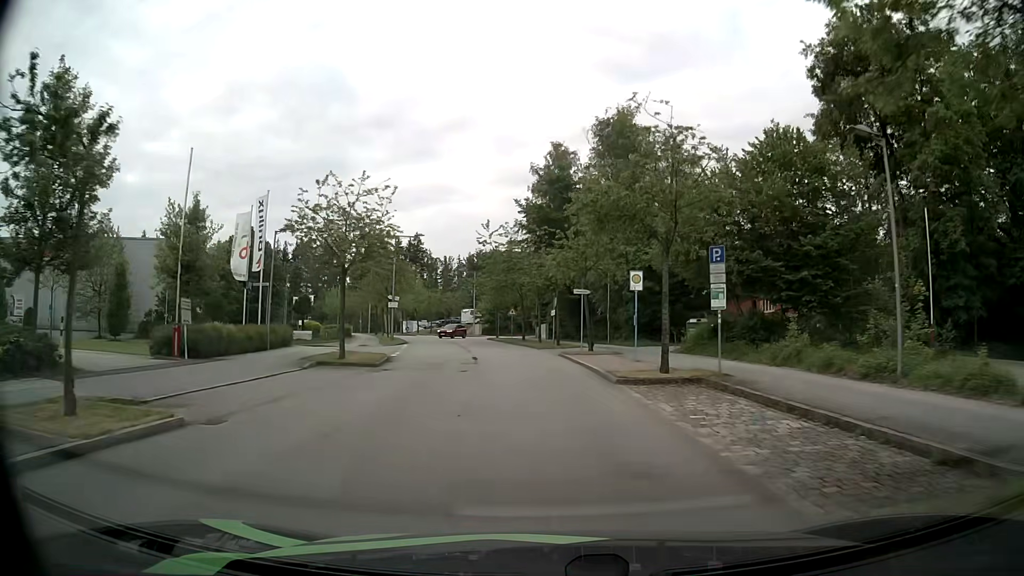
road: secondary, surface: asphalt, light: Day
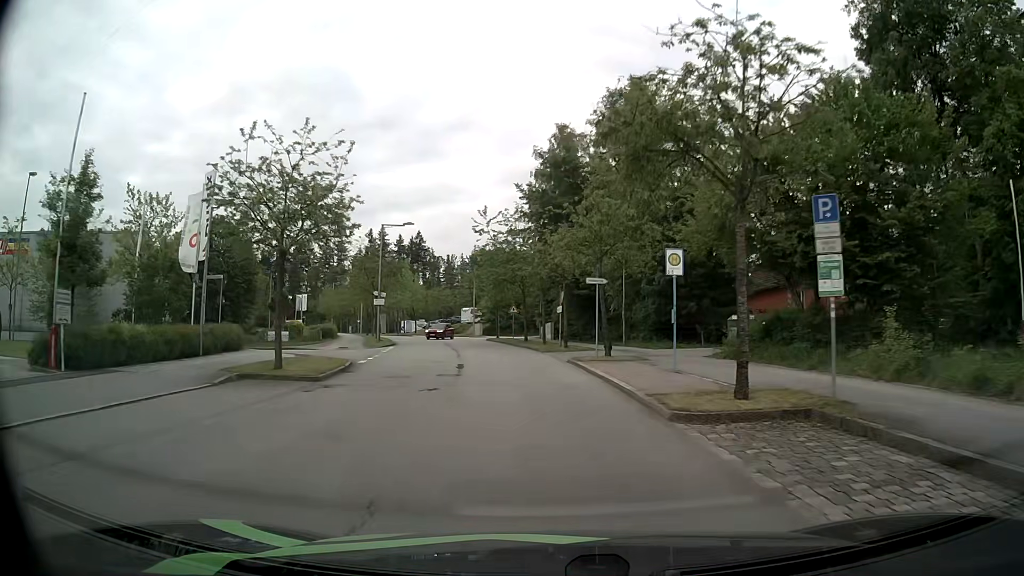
(0.0, +6.5) m; -1°
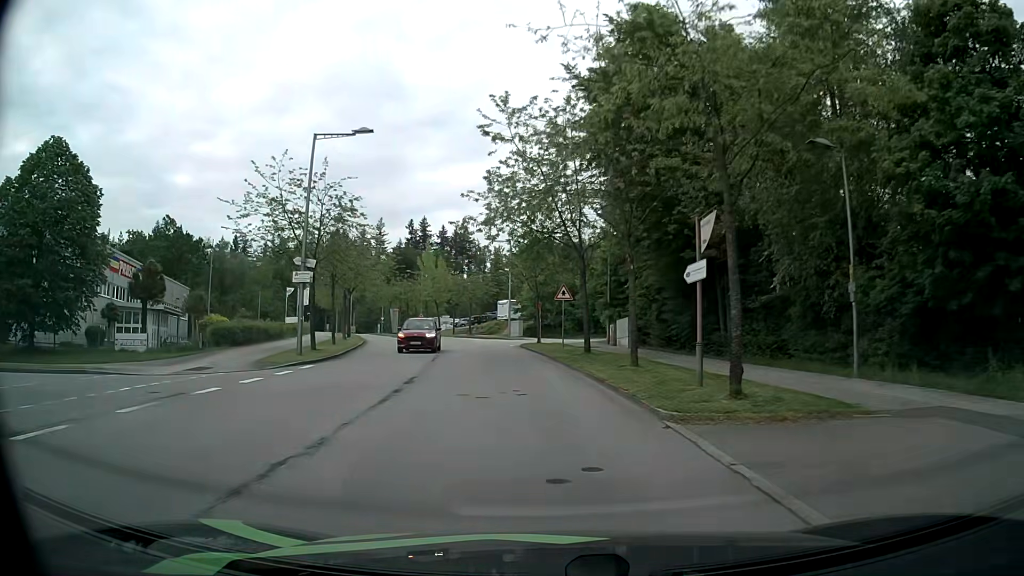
(-0.9, +25.2) m; -5°
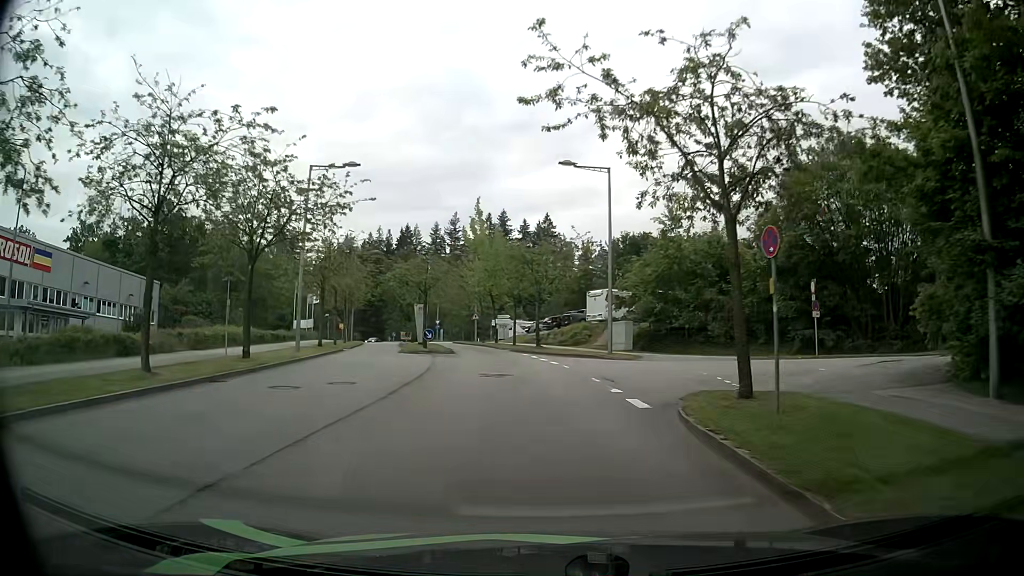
(-1.9, +30.5) m; -7°
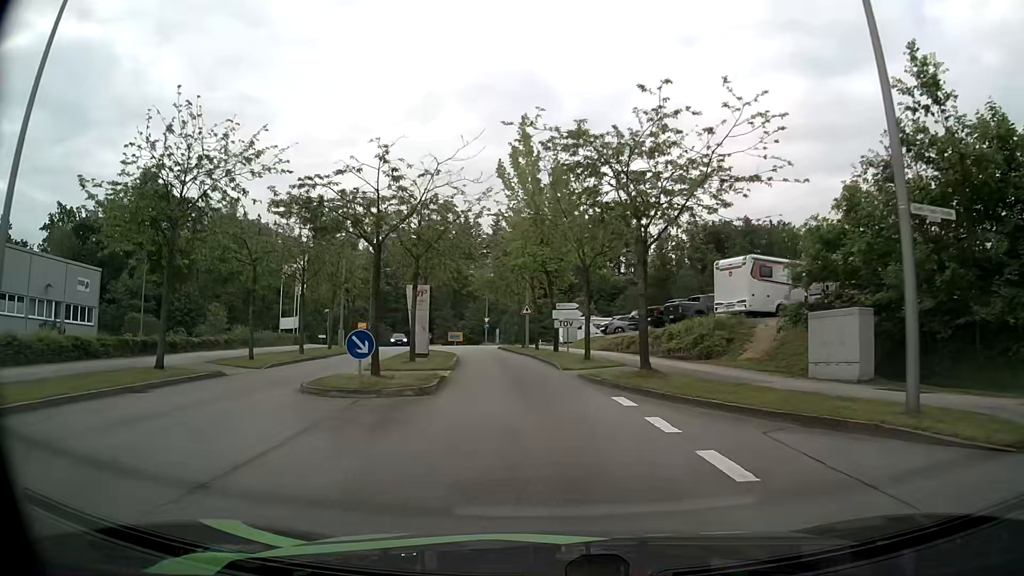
(-1.0, +22.7) m; -5°
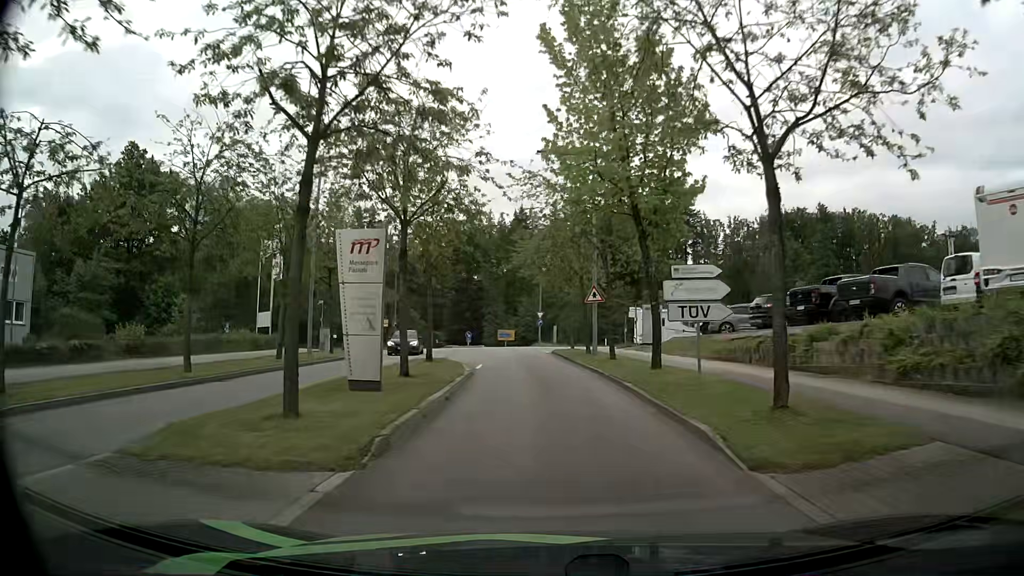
(-0.8, +15.9) m; -6°
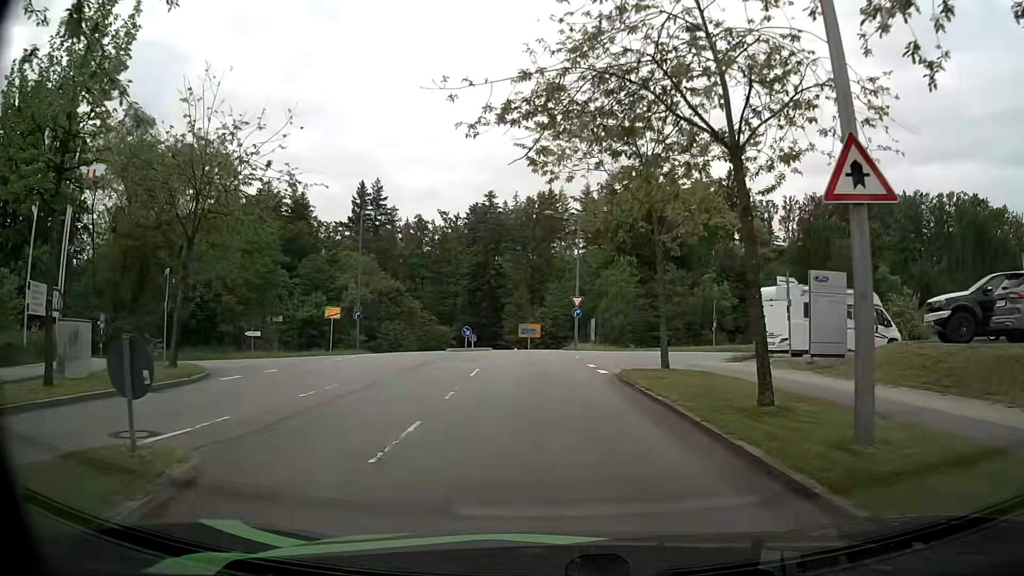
(-0.5, +22.4) m; -2°
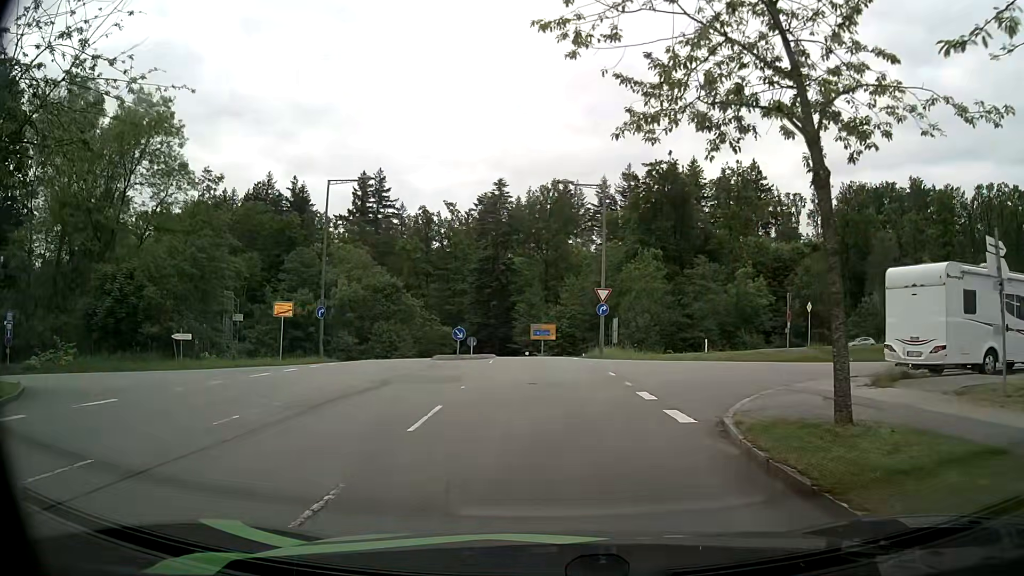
(-0.1, +9.7) m; 0°
